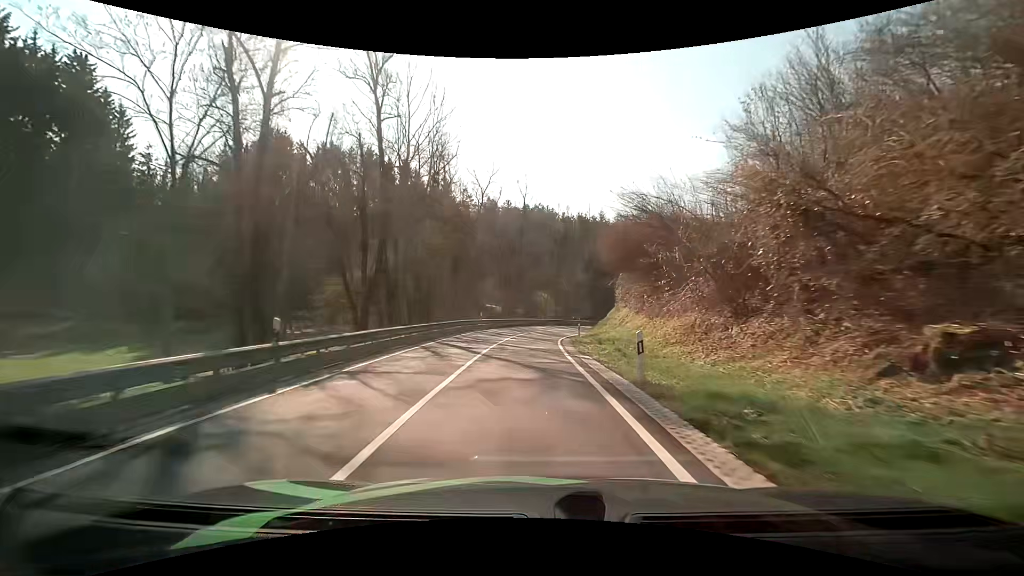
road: secondary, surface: asphalt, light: Day
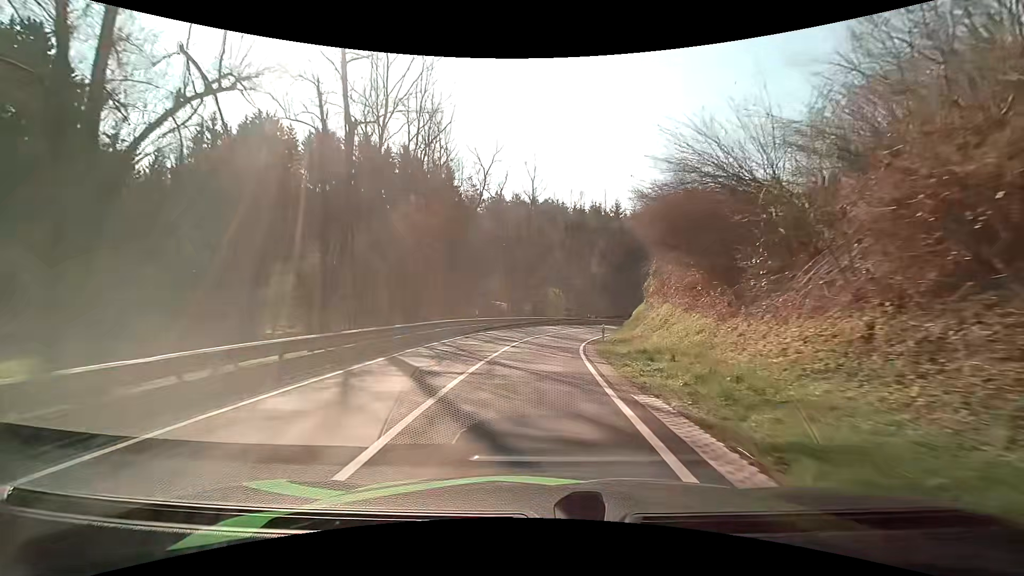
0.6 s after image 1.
(-0.1, +8.5) m; -2°
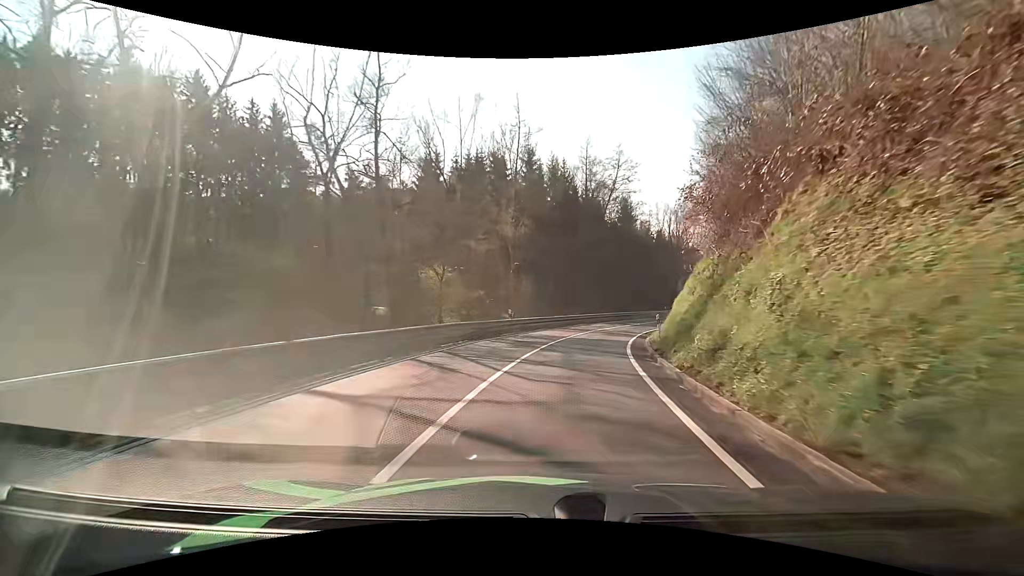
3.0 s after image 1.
(+2.3, +33.8) m; +11°
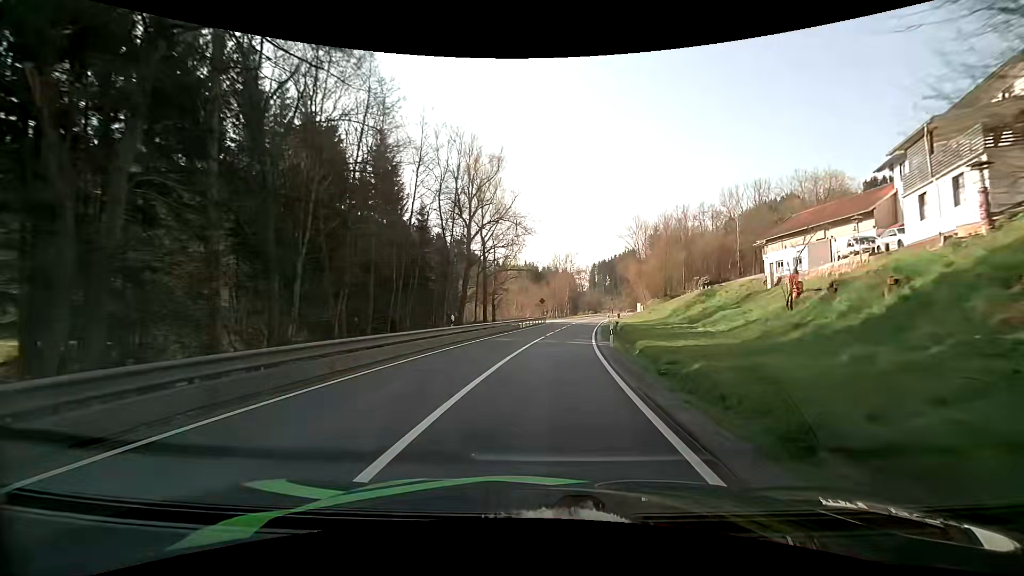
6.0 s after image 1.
(+9.5, +42.8) m; +25°
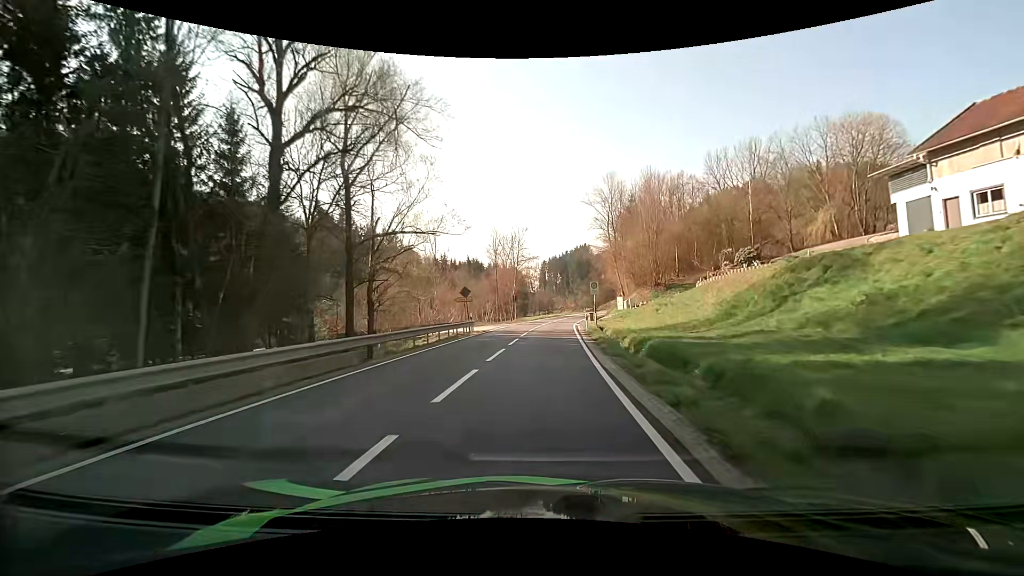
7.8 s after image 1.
(+1.9, +29.7) m; +6°
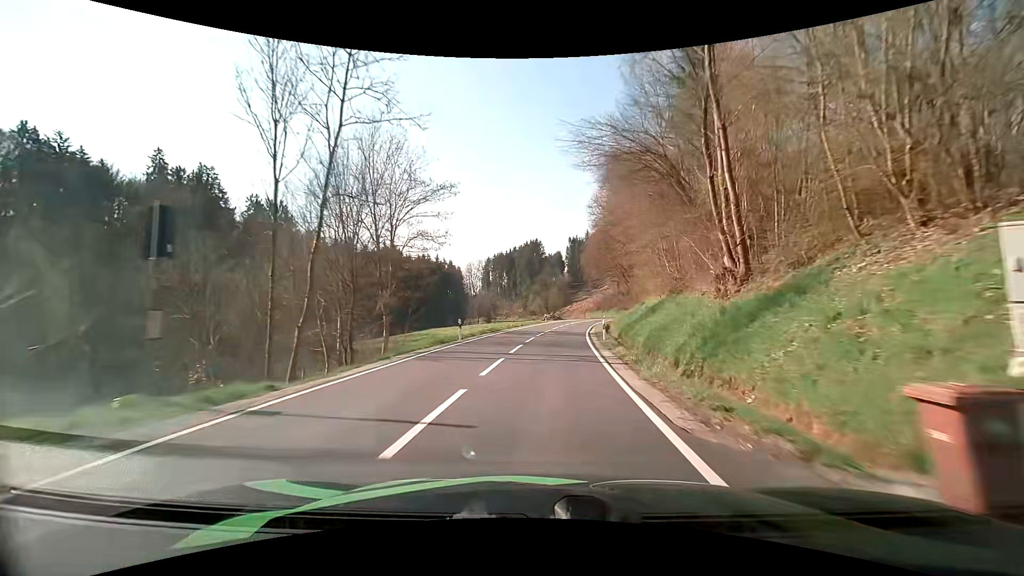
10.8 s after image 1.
(+2.3, +50.9) m; +6°
(0, +10) (0, +20) (+1, +30) (+2, +40) (+3, +50) (+5, +60) (+7, +70) (+9, +79) (+11, +89) (+14, +99) m
